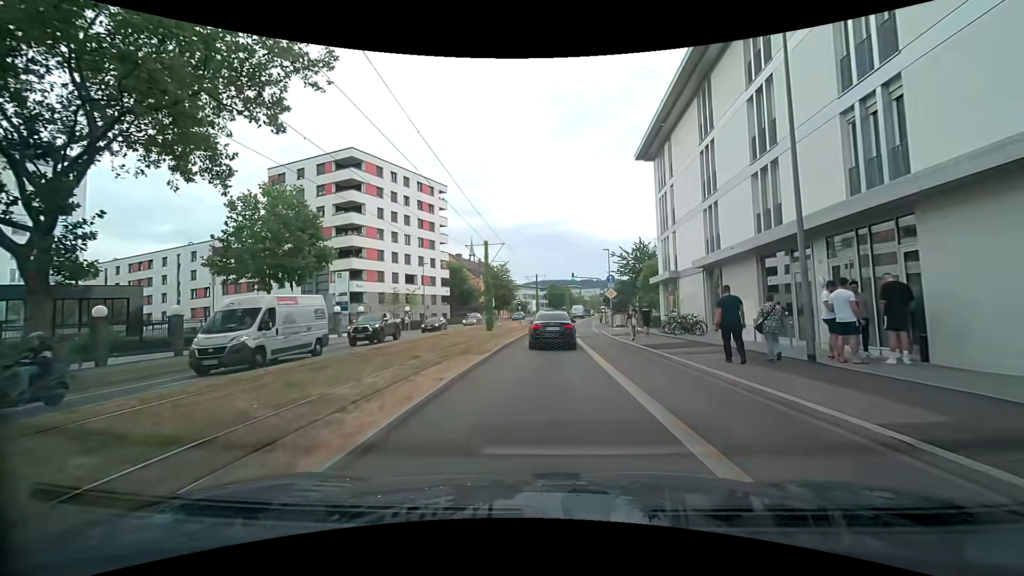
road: secondary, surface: asphalt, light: Day
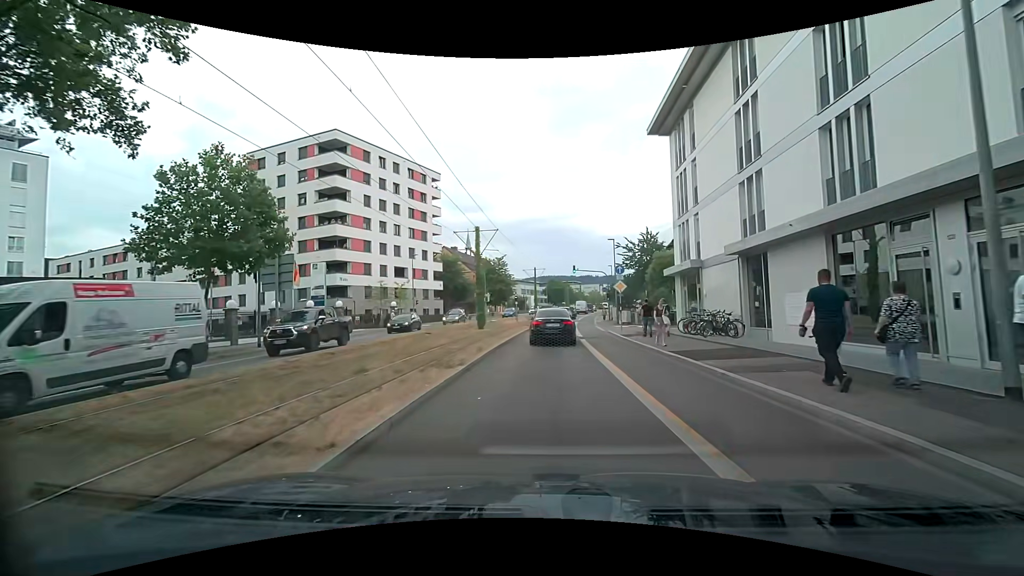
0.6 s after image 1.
(0.0, +4.7) m; -1°
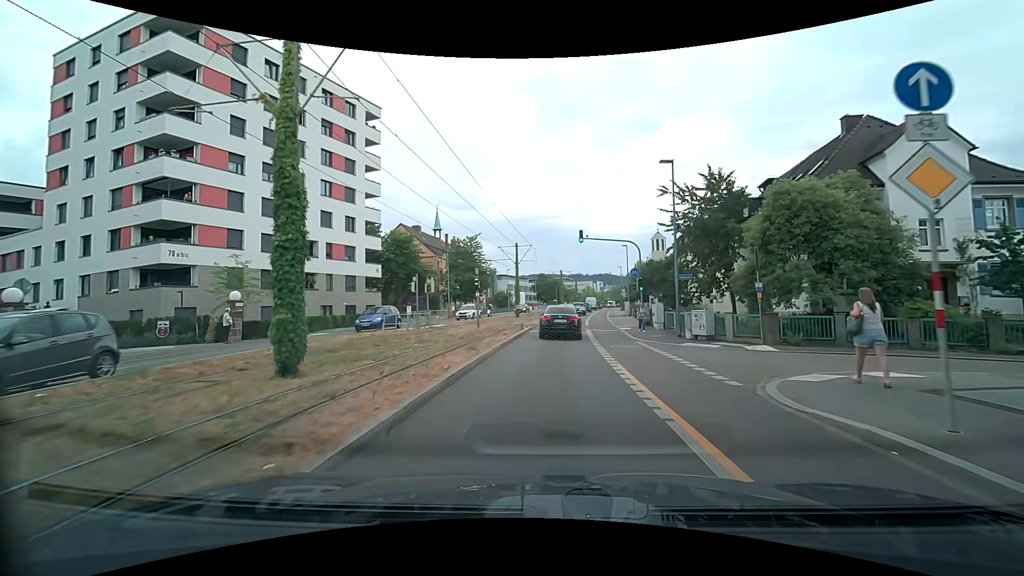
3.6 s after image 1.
(+0.5, +25.2) m; +2°
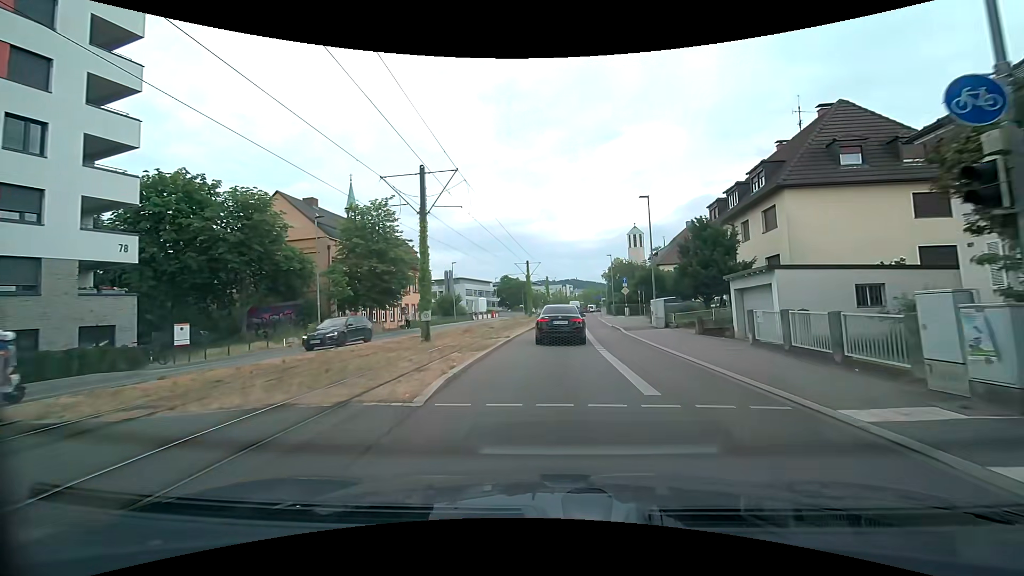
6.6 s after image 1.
(+0.6, +28.1) m; +4°
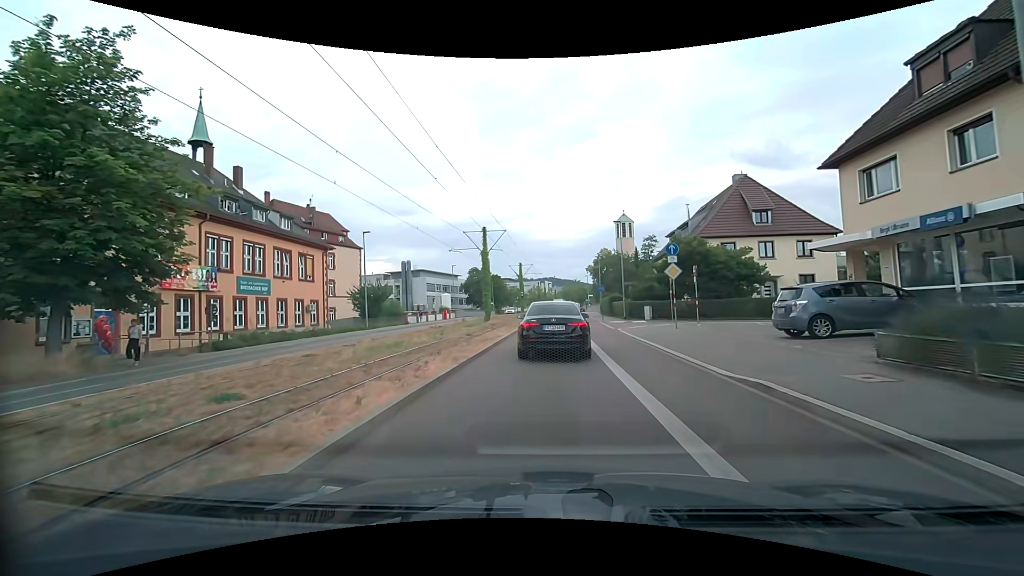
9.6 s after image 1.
(+0.6, +25.6) m; +3°
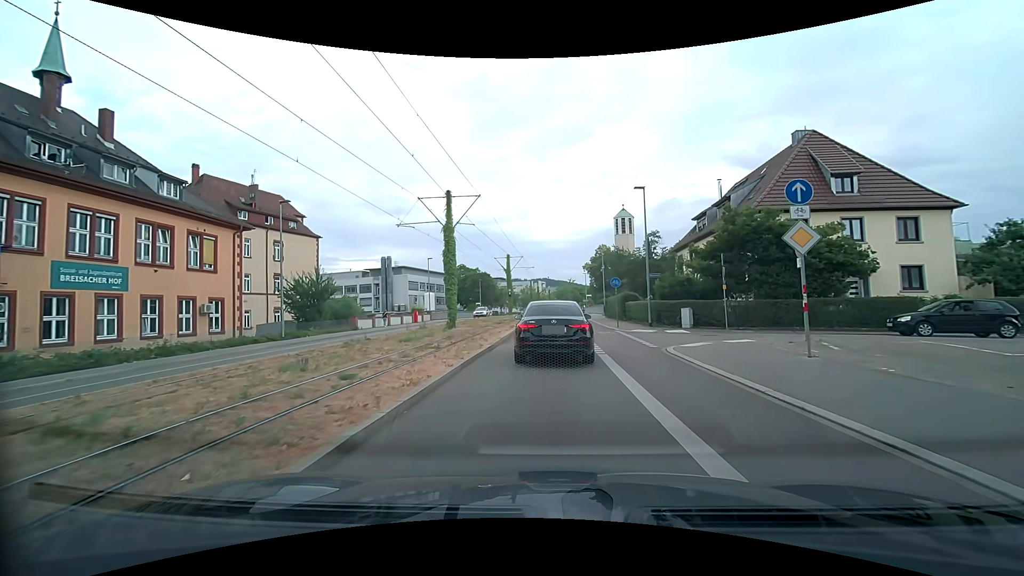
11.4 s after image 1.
(0.0, +12.1) m; +1°
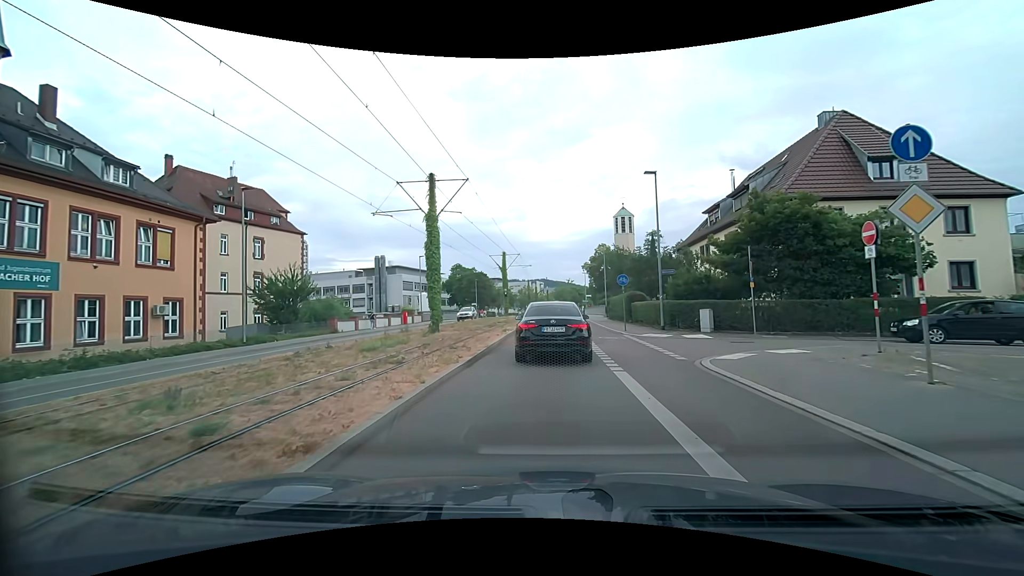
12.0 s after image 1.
(0.0, +3.5) m; 0°
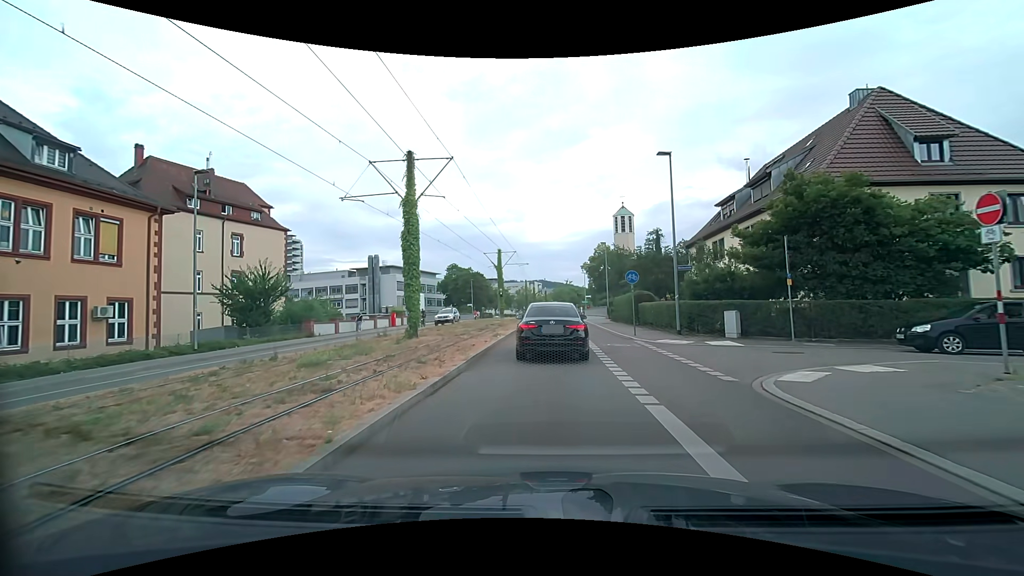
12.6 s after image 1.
(0.0, +3.4) m; 0°
